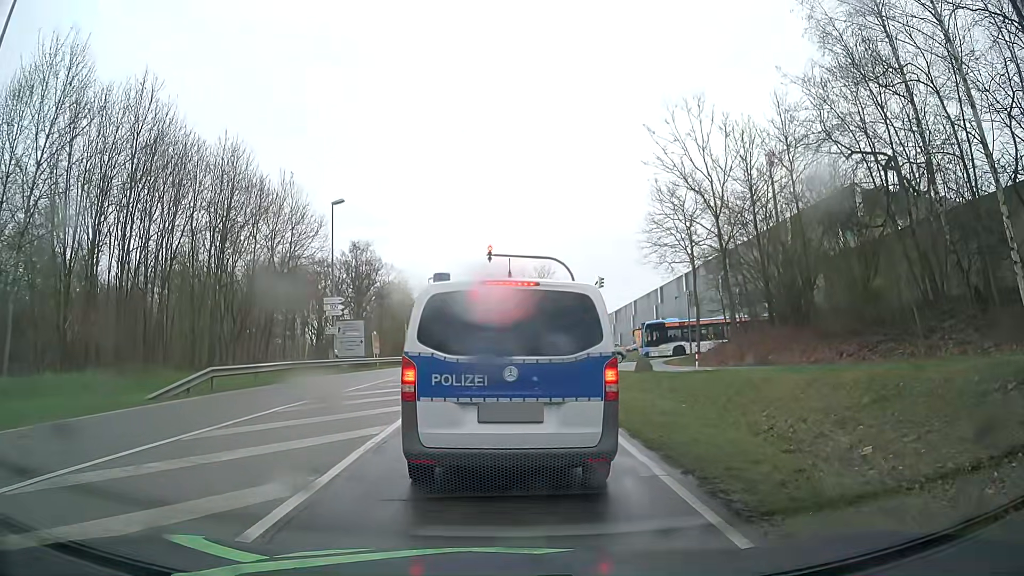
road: secondary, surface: asphalt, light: Day
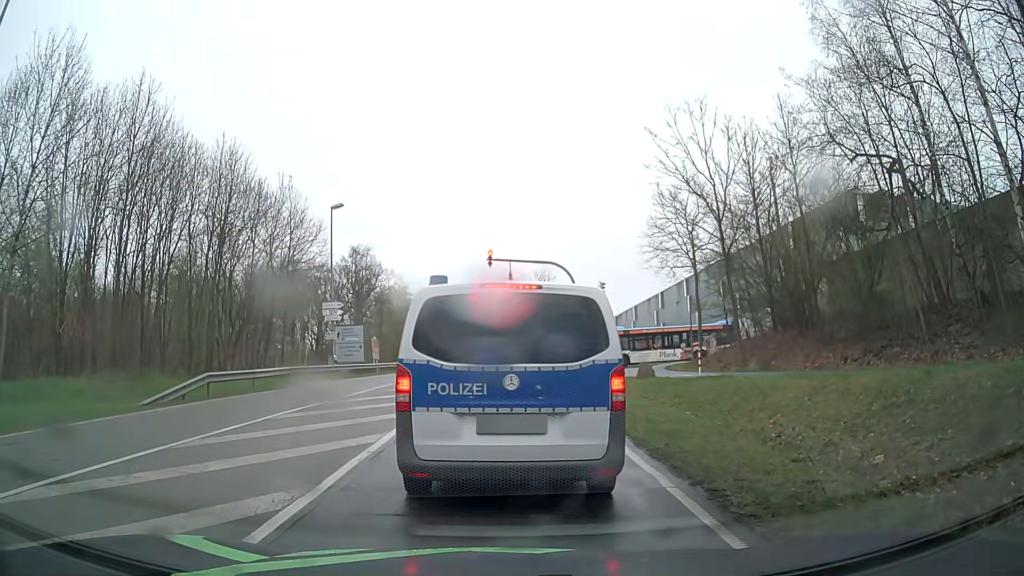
(0.0, +0.4) m; 0°
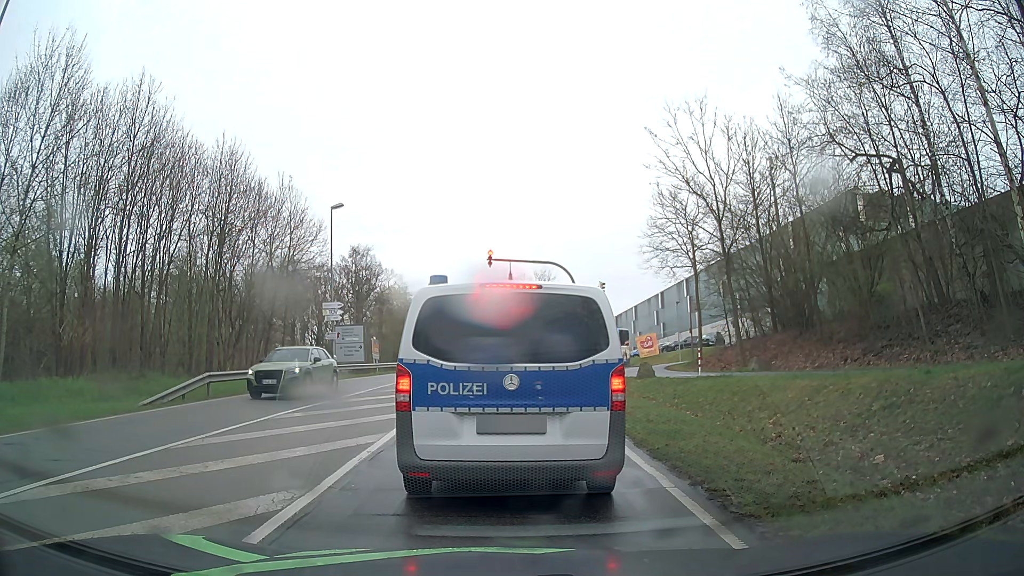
(0.0, +0.1) m; 0°
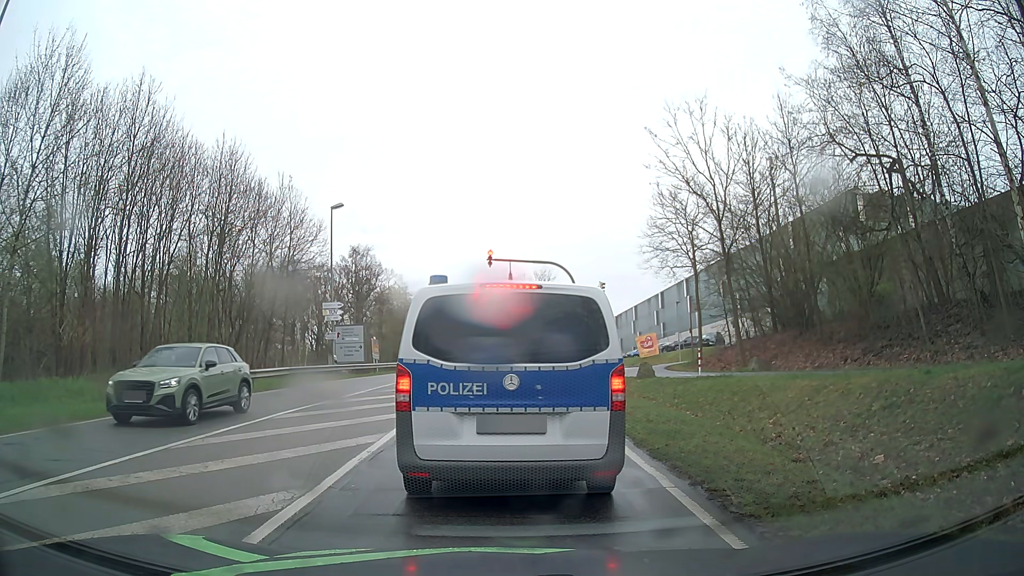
(0.0, 0.0) m; 0°
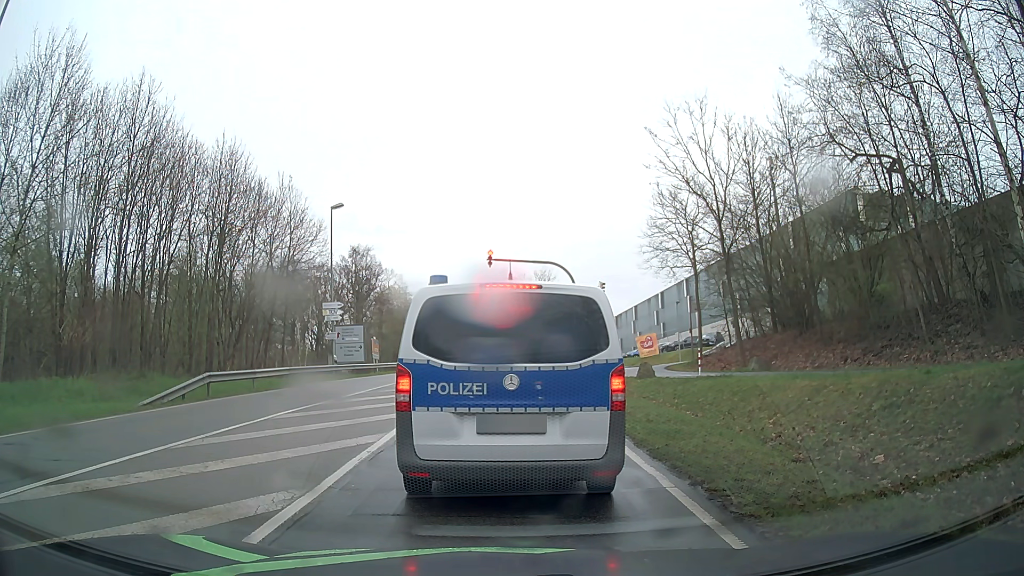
(0.0, 0.0) m; 0°
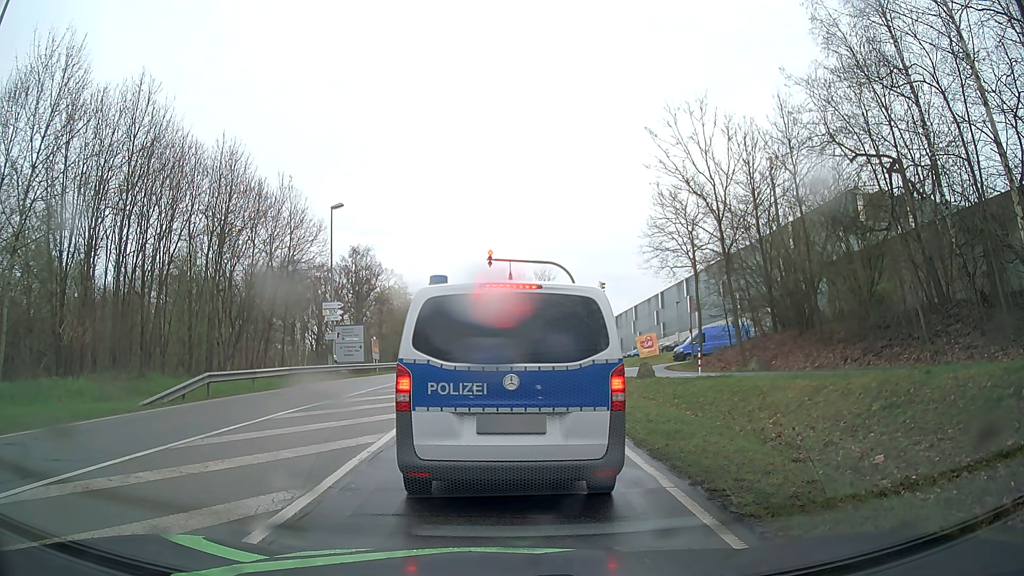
(0.0, 0.0) m; 0°
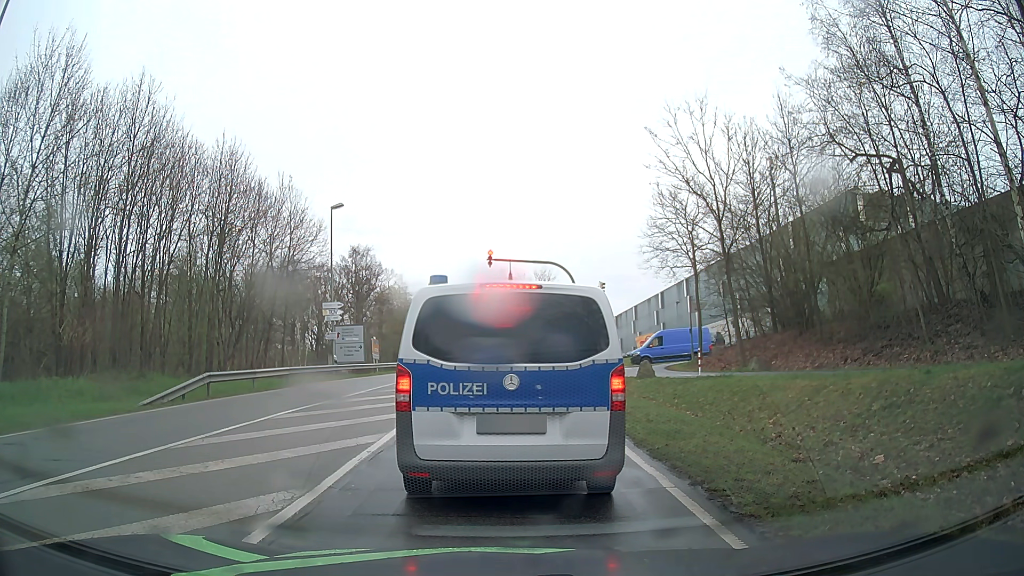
(0.0, 0.0) m; 0°
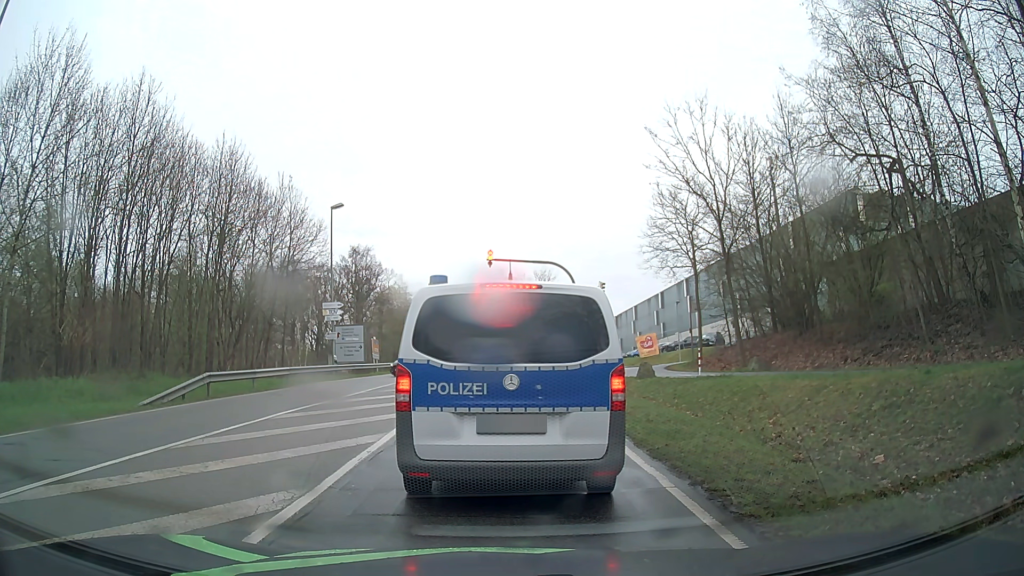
(0.0, 0.0) m; 0°
